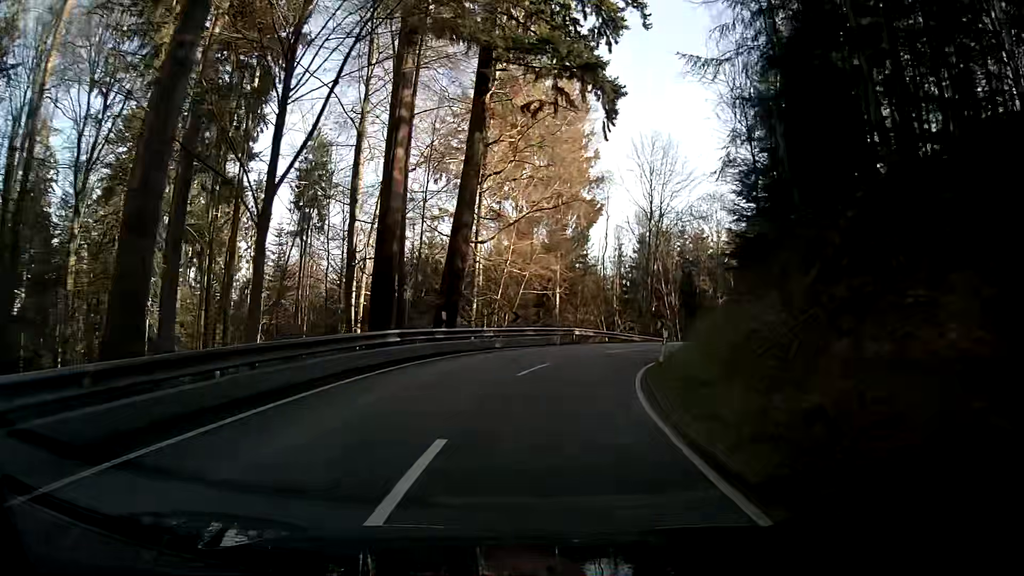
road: secondary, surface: asphalt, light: Day
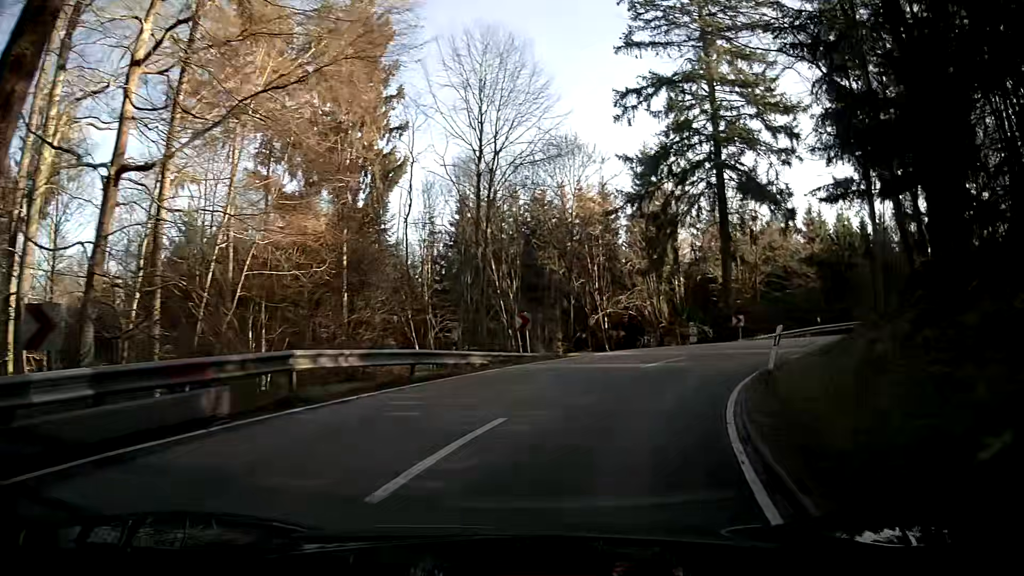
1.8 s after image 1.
(+2.6, +22.2) m; +17°
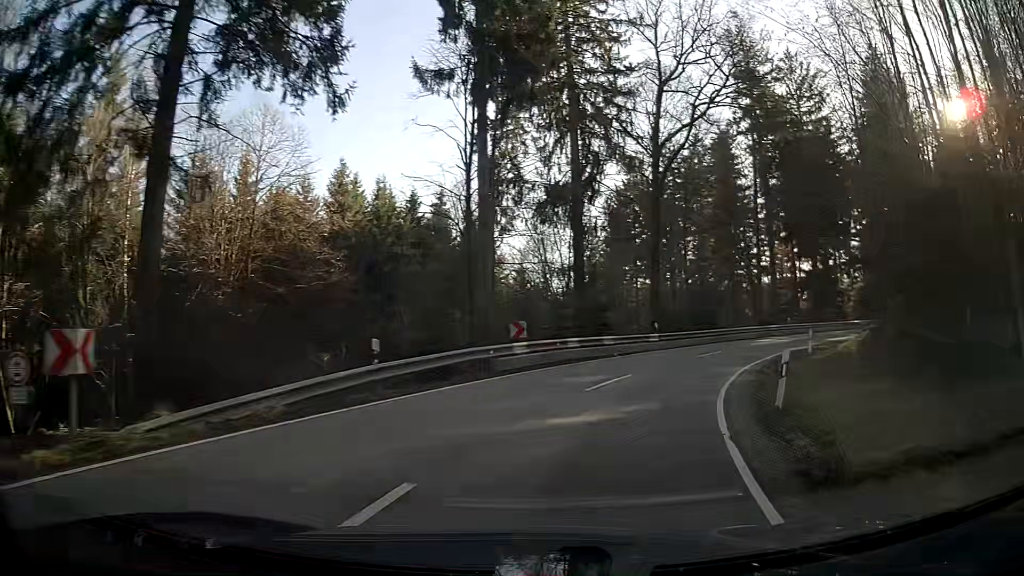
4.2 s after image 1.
(+9.5, +24.2) m; +42°
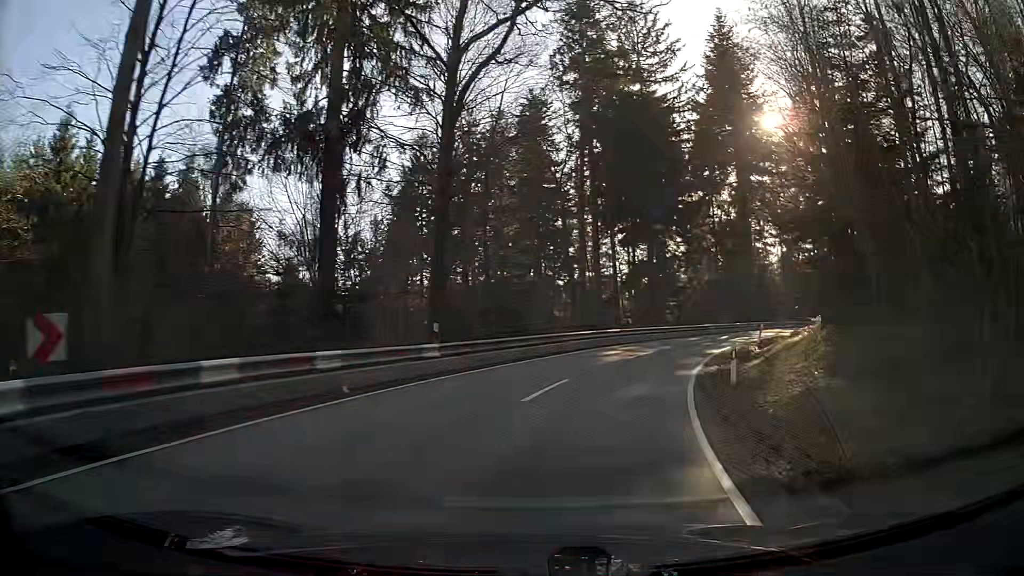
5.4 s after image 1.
(+2.2, +14.1) m; +17°
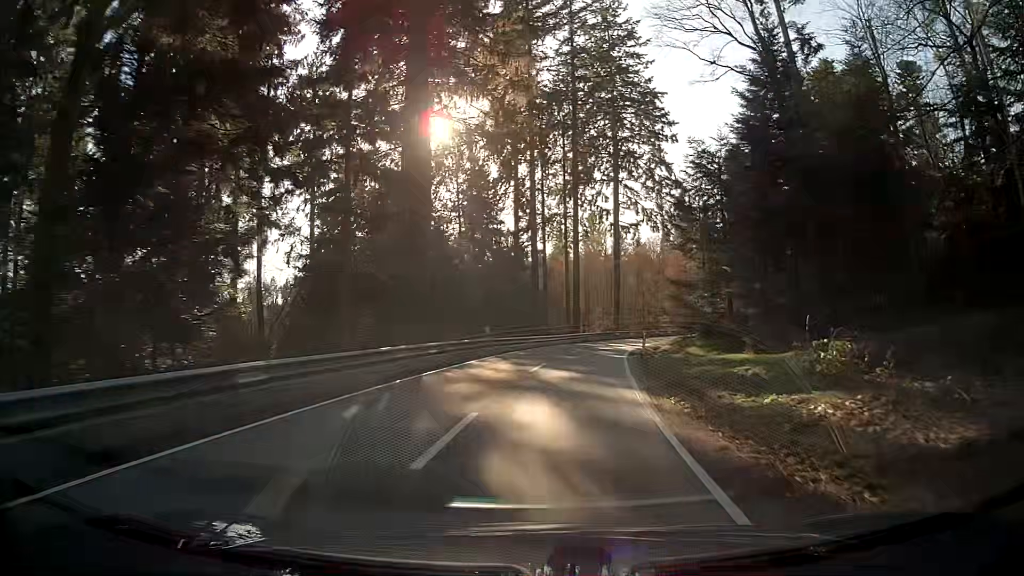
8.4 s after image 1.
(+11.3, +39.1) m; +28°
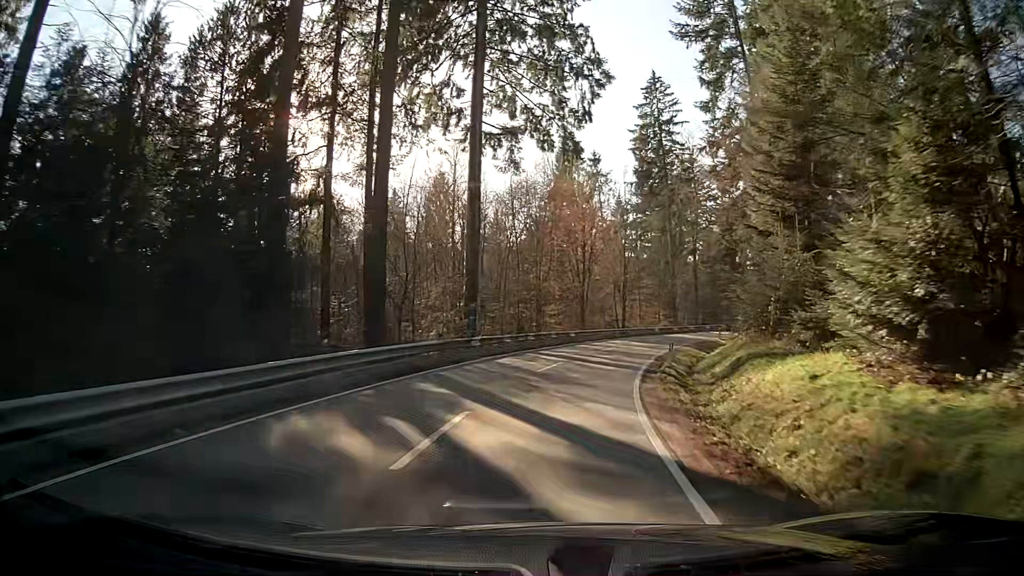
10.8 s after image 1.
(+3.6, +36.1) m; +12°
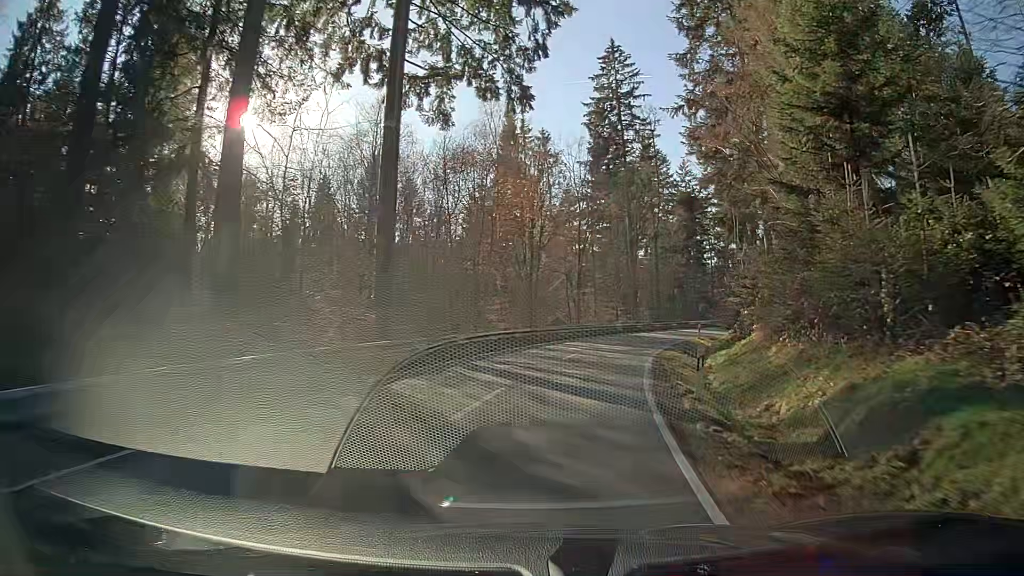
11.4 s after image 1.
(+0.5, +9.3) m; +6°
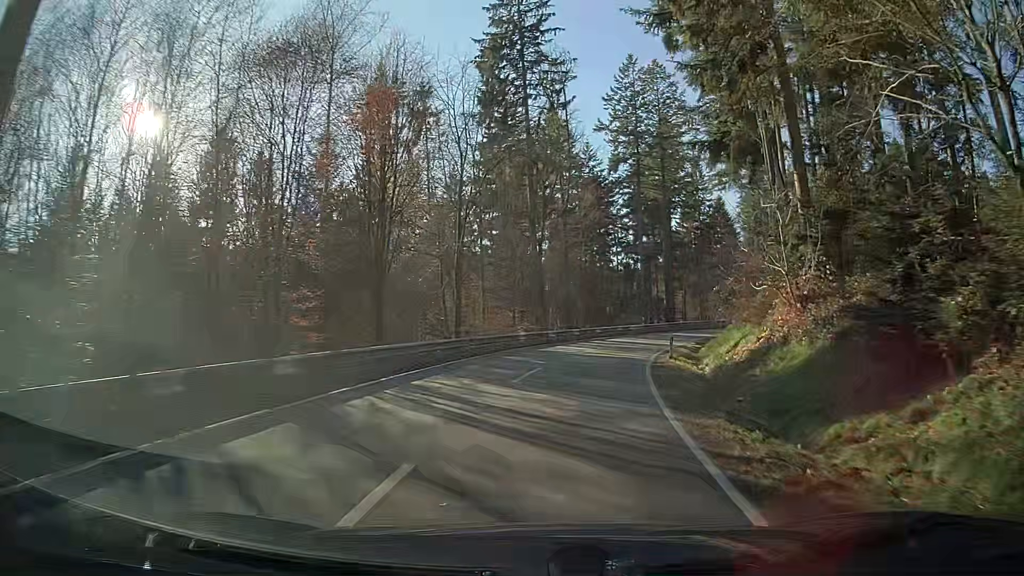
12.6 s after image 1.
(+1.7, +18.4) m; +10°
